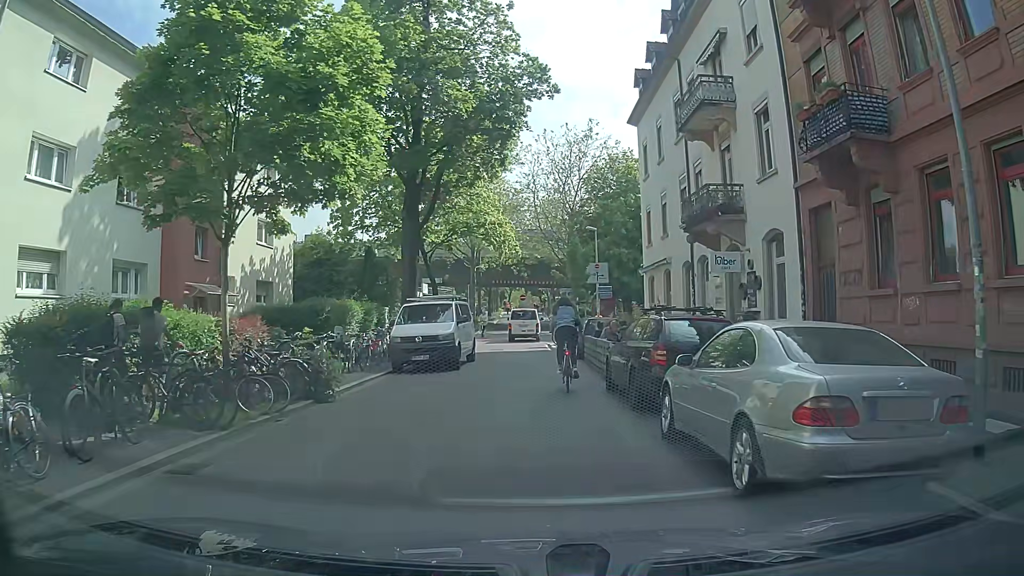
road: residential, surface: asphalt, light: Day
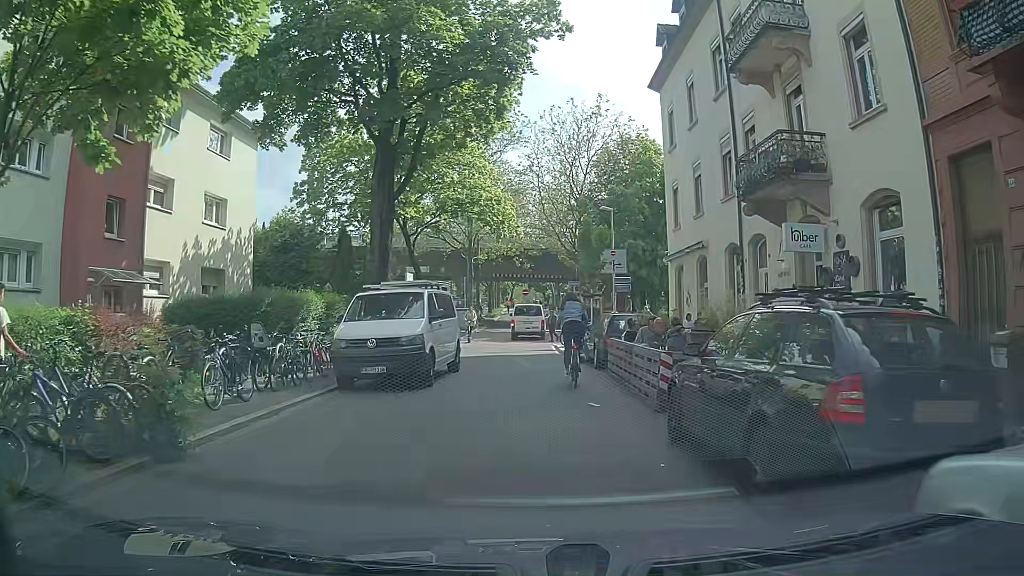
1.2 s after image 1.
(0.0, +5.6) m; 0°
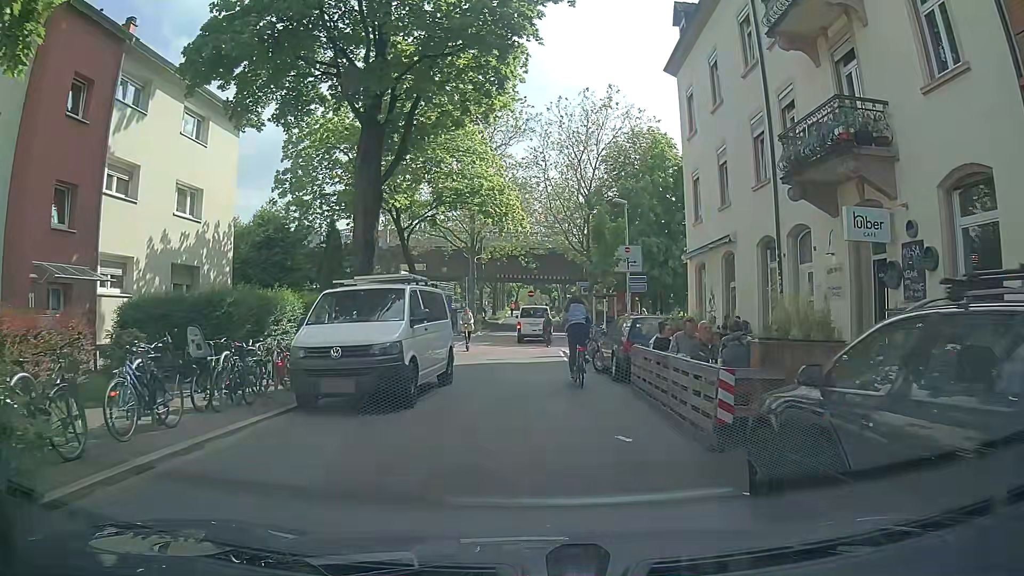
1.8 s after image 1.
(0.0, +2.7) m; 0°
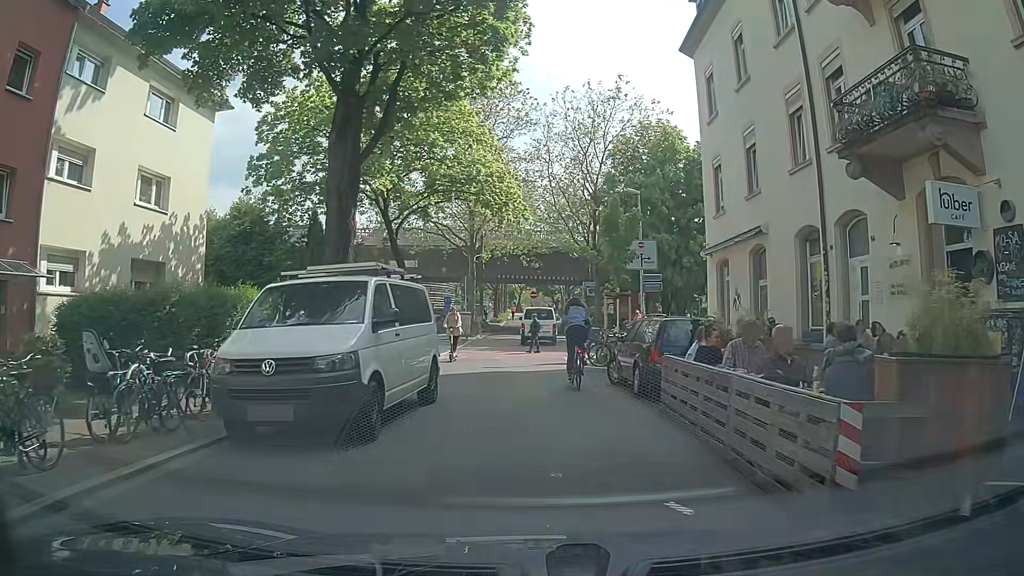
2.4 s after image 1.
(0.0, +2.7) m; +1°
